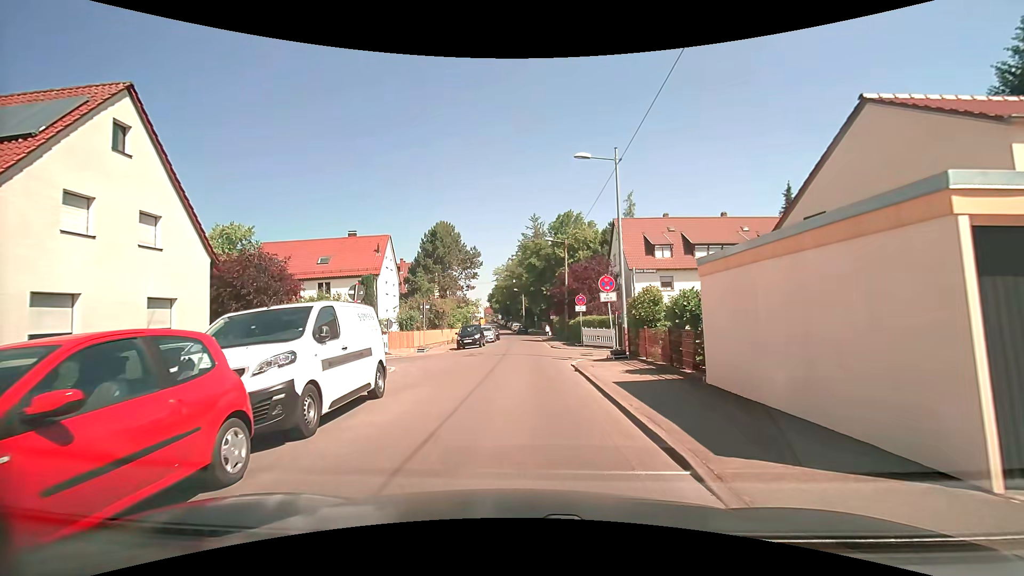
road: residential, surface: asphalt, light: Day
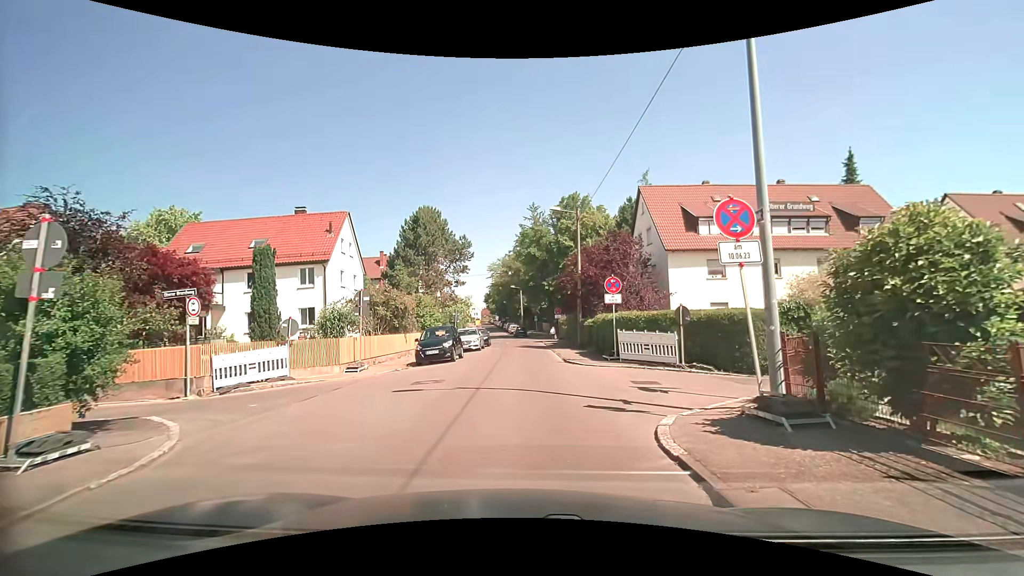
(+0.1, +11.4) m; 0°
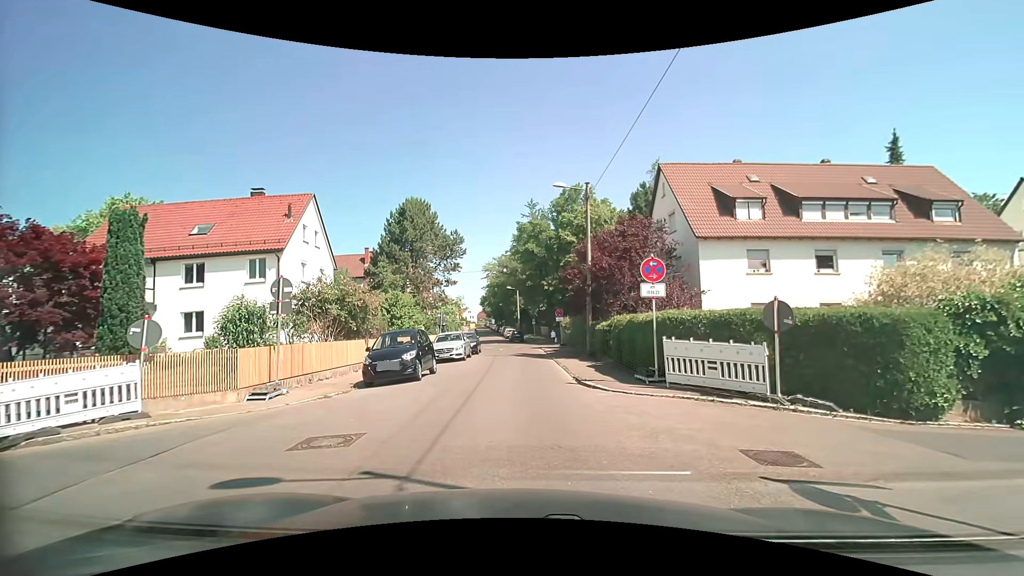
(0.0, +6.0) m; +1°
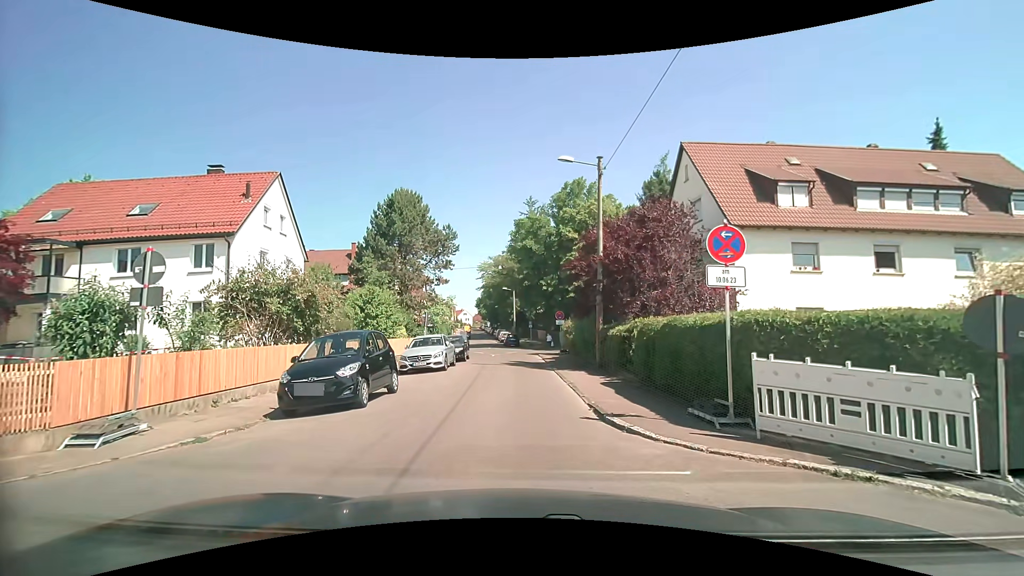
(0.0, +4.6) m; 0°
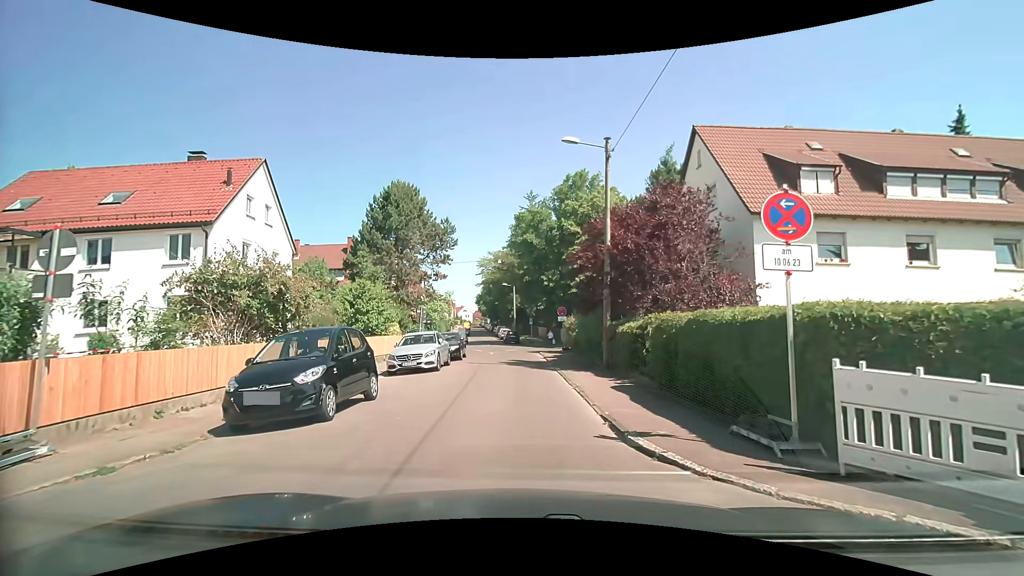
(0.0, +1.8) m; +1°
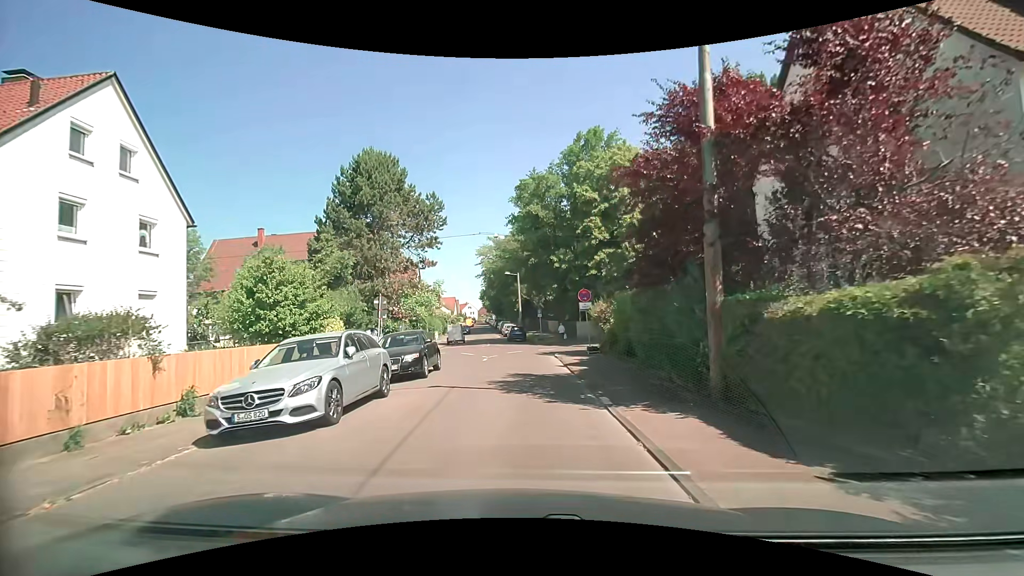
(-0.1, +10.4) m; -1°
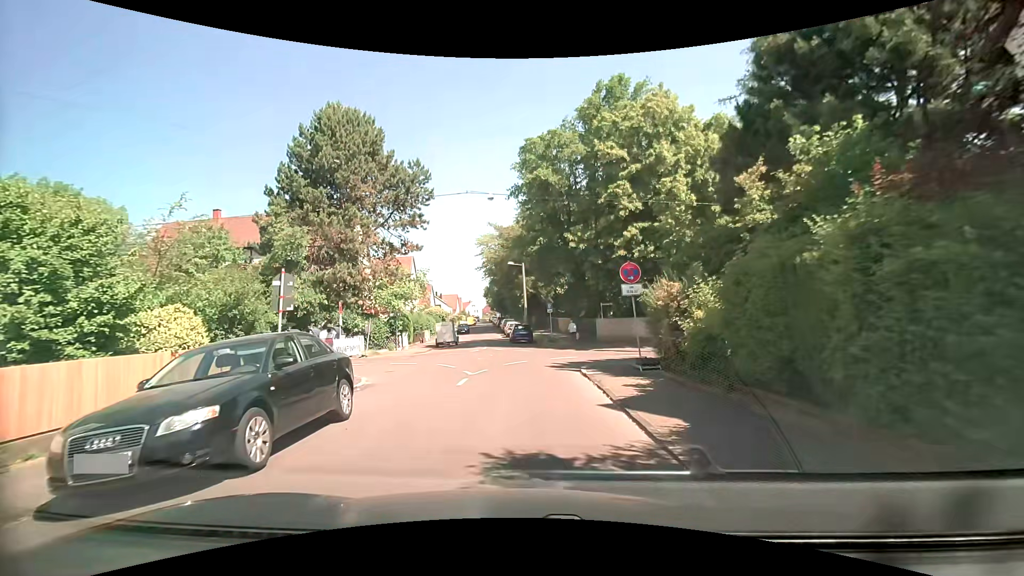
(-0.1, +9.3) m; 0°
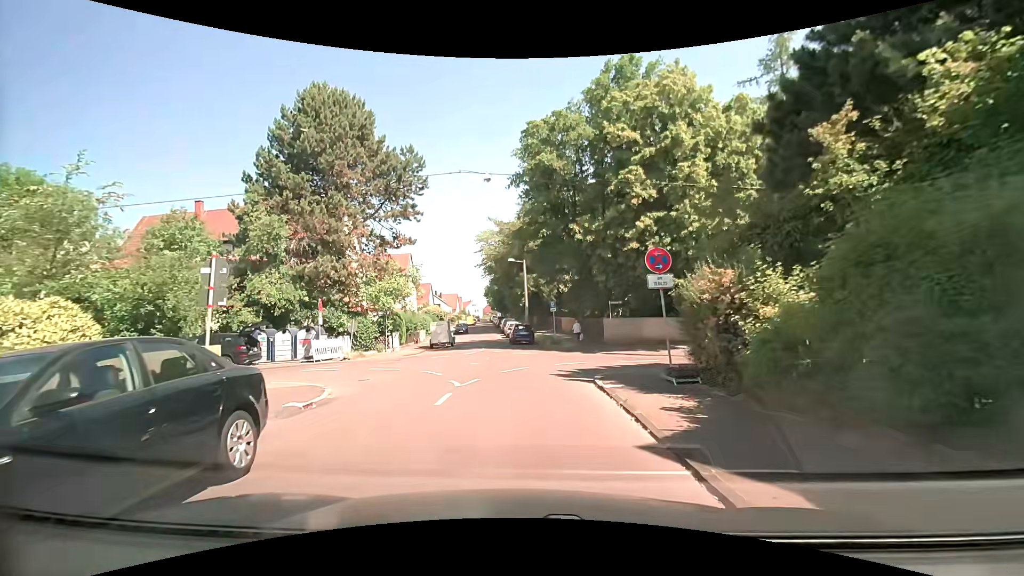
(-0.1, +2.9) m; -2°
